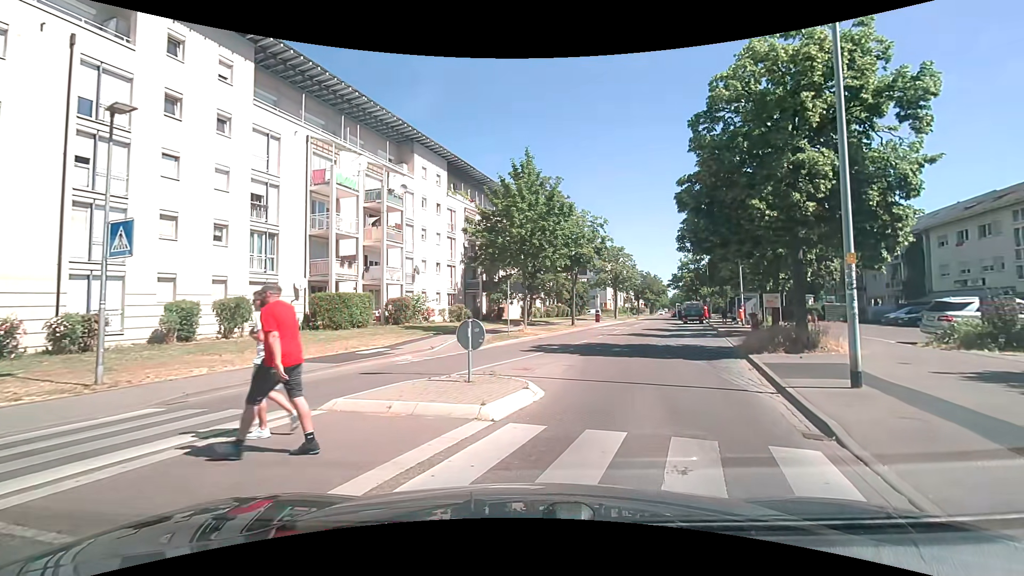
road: tertiary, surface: asphalt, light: Day
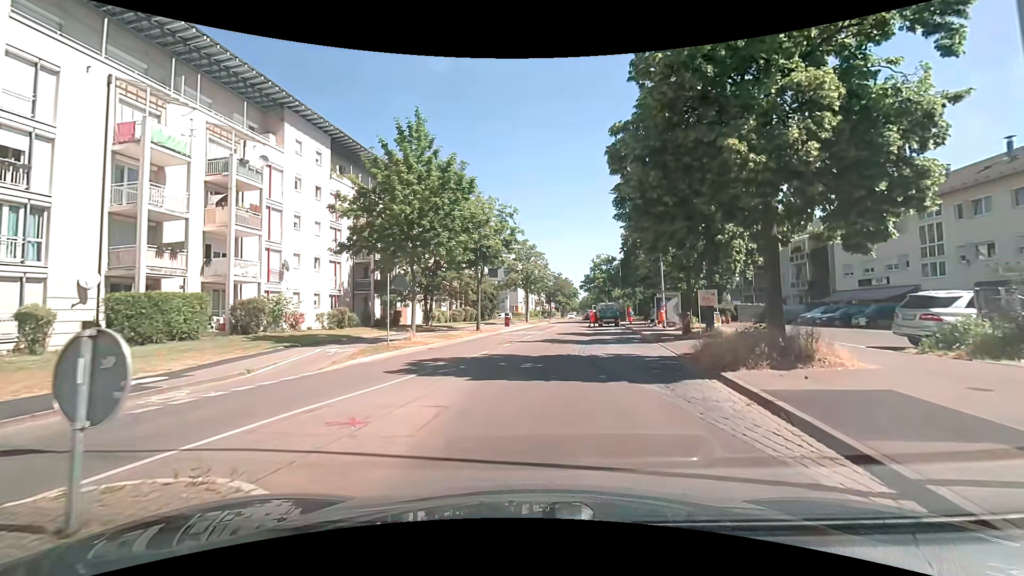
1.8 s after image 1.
(+0.7, +6.5) m; +8°
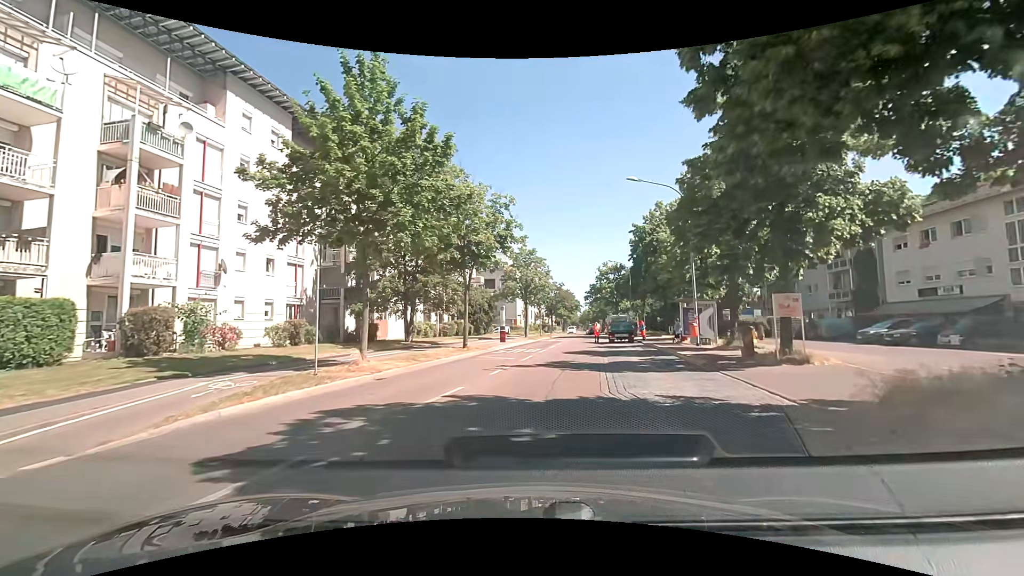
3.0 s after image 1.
(+0.1, +7.1) m; 0°
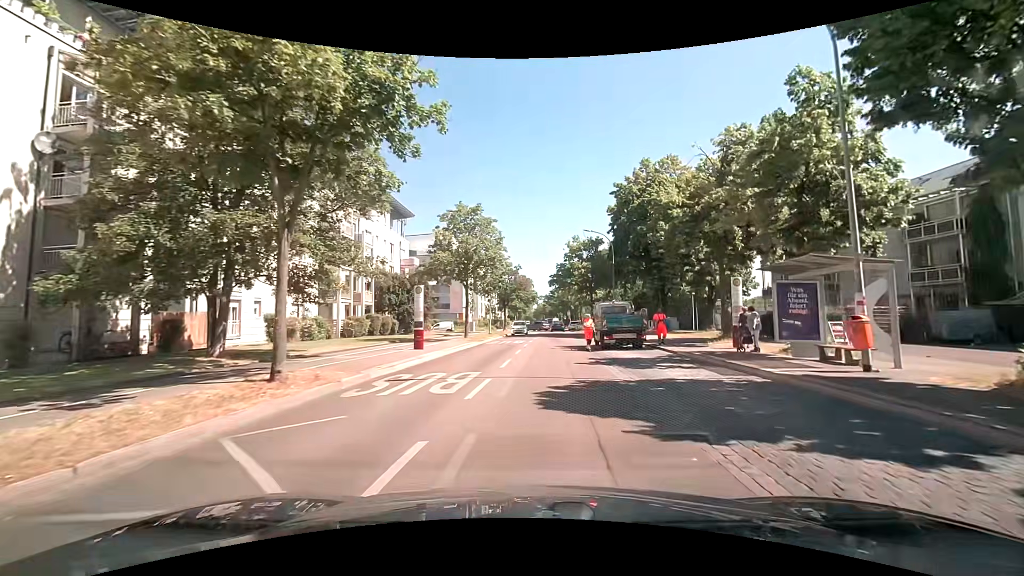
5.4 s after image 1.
(+0.8, +17.5) m; +6°
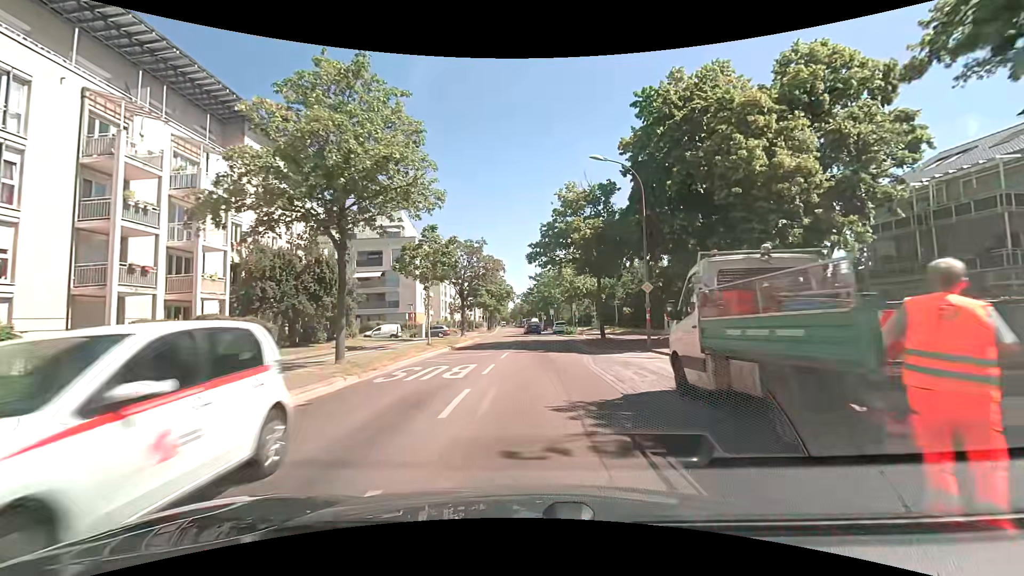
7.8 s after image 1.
(+0.6, +19.7) m; +4°
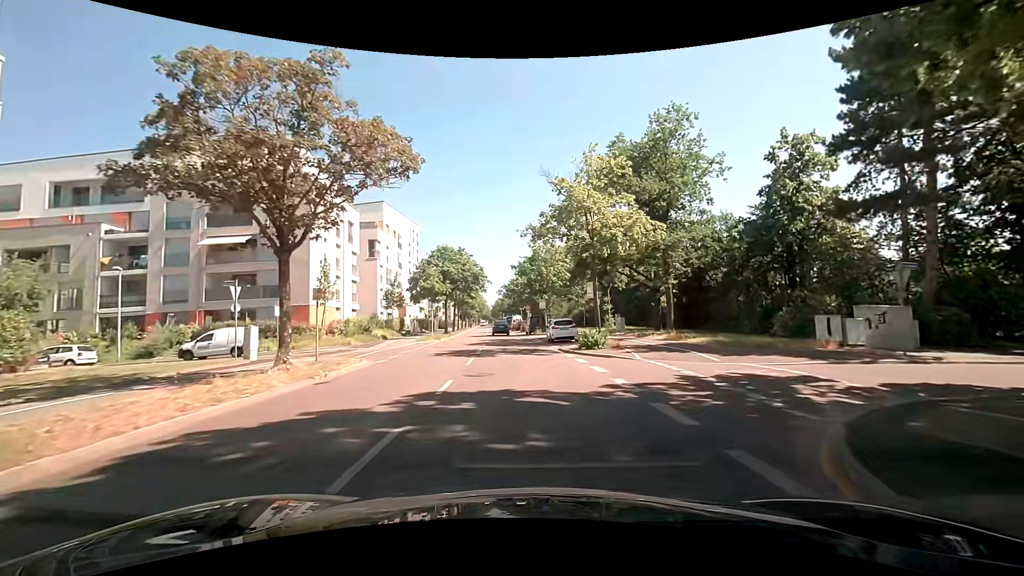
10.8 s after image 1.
(-0.1, +28.4) m; 0°
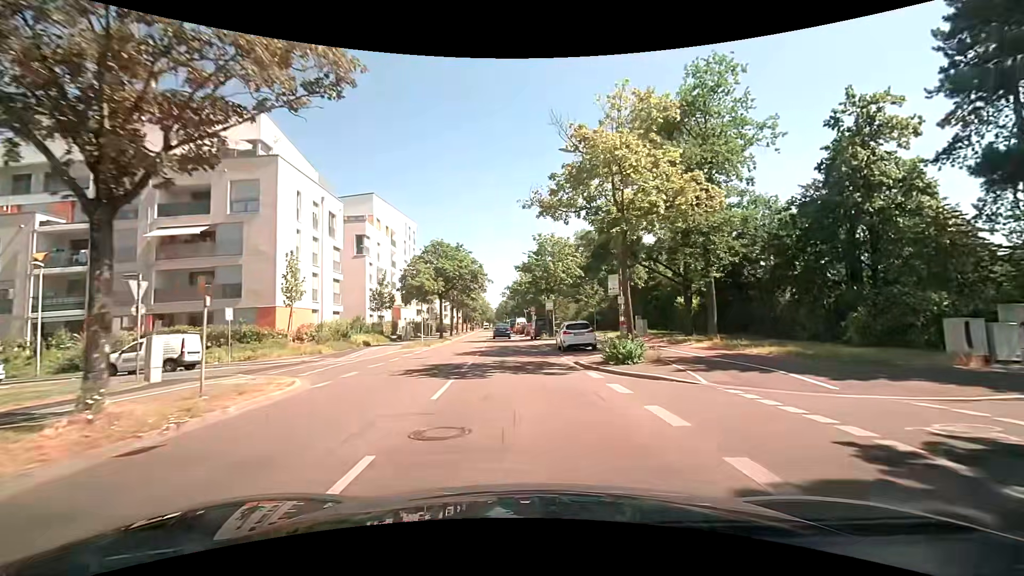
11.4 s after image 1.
(0.0, +6.0) m; -1°
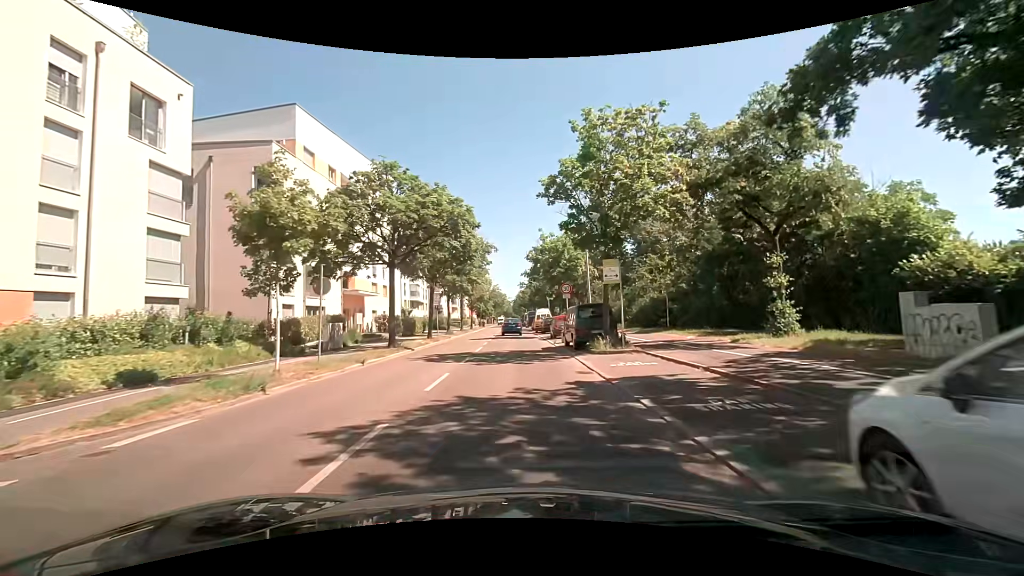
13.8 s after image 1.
(-0.3, +23.8) m; -2°
(0, +10) (0, +20) (-1, +30) (-1, +40) (-1, +50) (-1, +60) (-2, +70) (-2, +80) (-3, +90) (-3, +100) m
